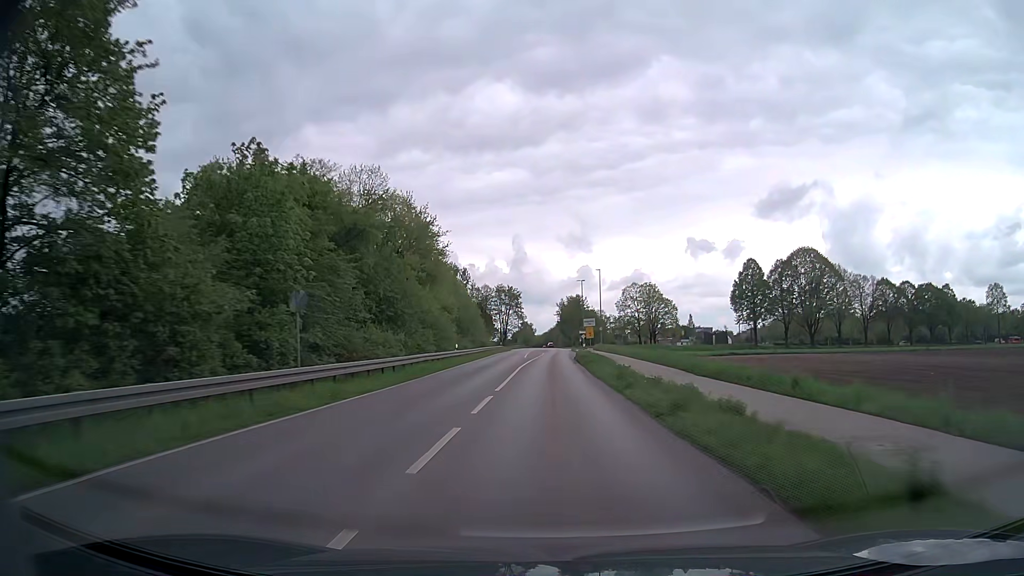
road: secondary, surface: asphalt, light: Day
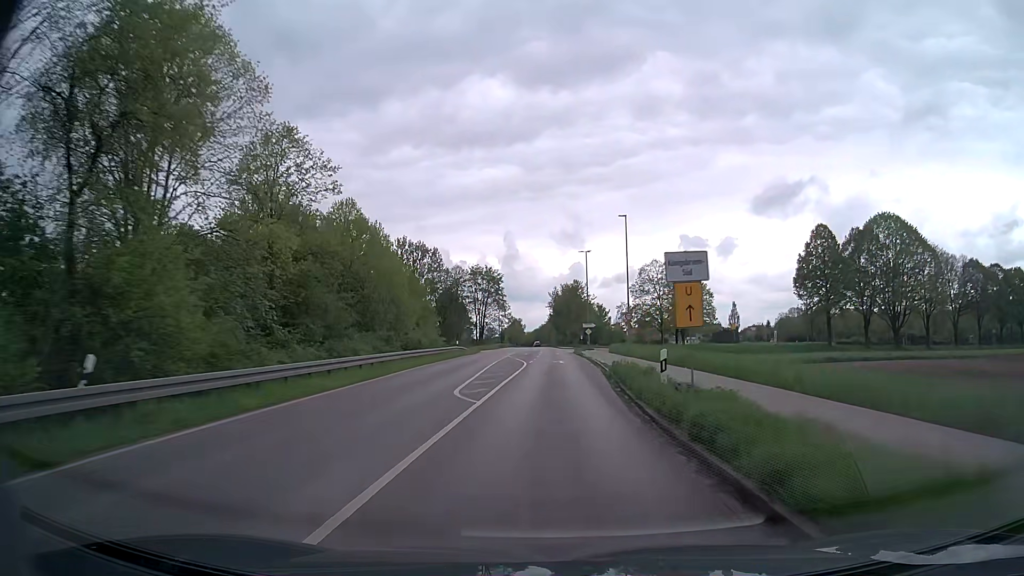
(+0.3, +38.2) m; +1°
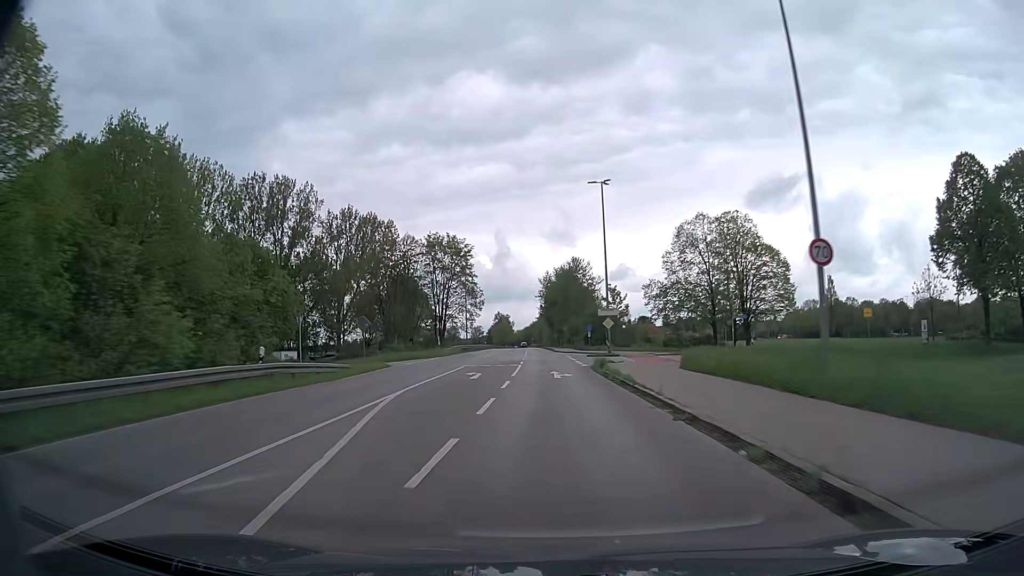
(+0.4, +38.1) m; +1°
(0, +10) (0, +20) (0, +30) (0, +40) (-1, +50) (-1, +60) (-1, +70) (-1, +80) (-2, +90) (-2, +100) m
